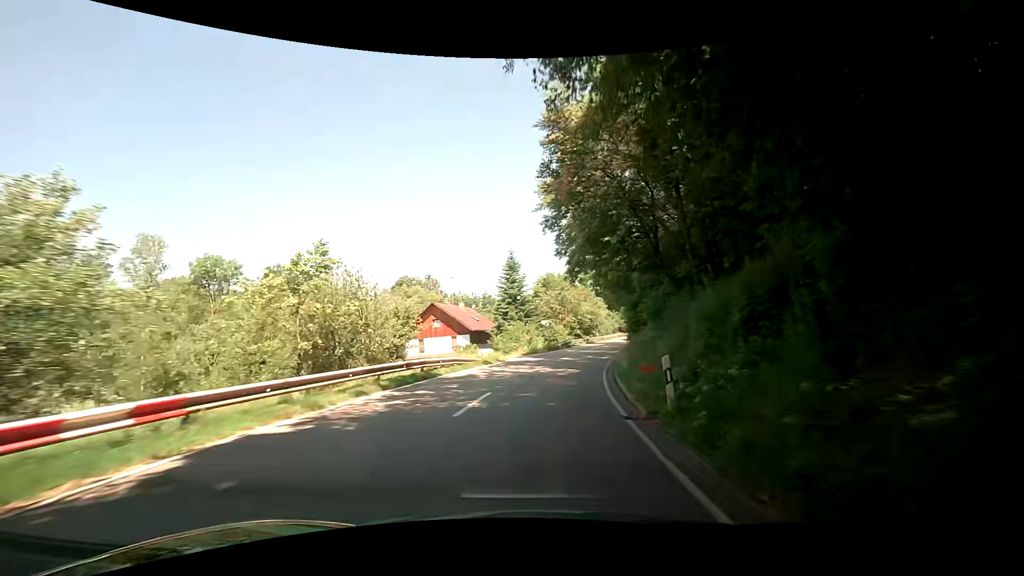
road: secondary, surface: asphalt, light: Day
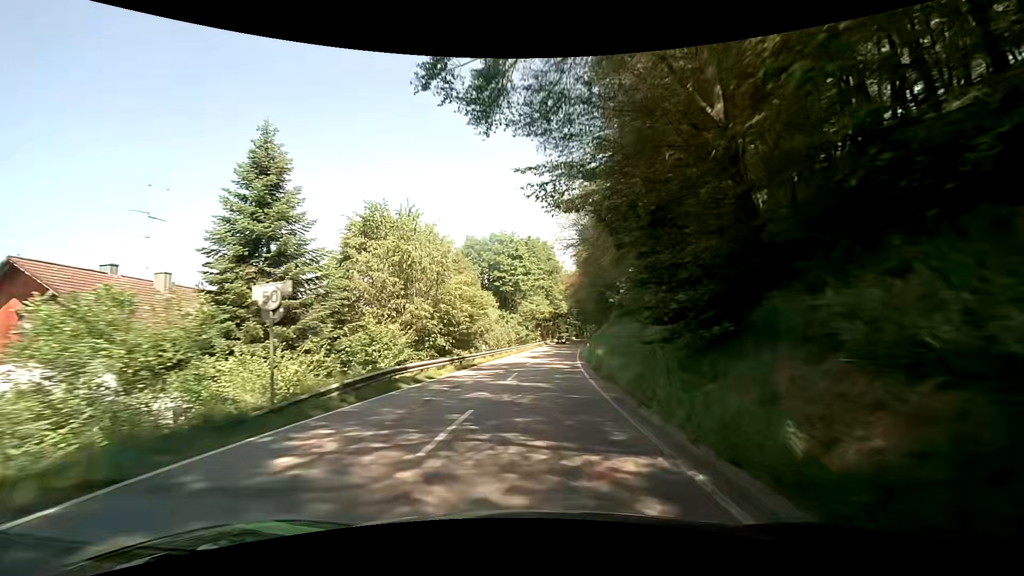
(+4.0, +38.1) m; +13°
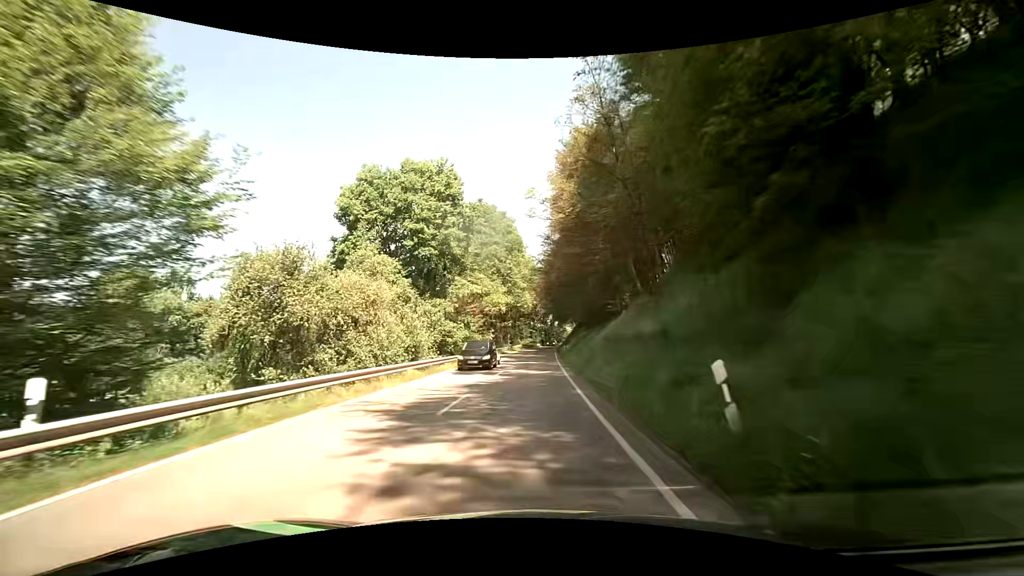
(+1.6, +31.3) m; +5°
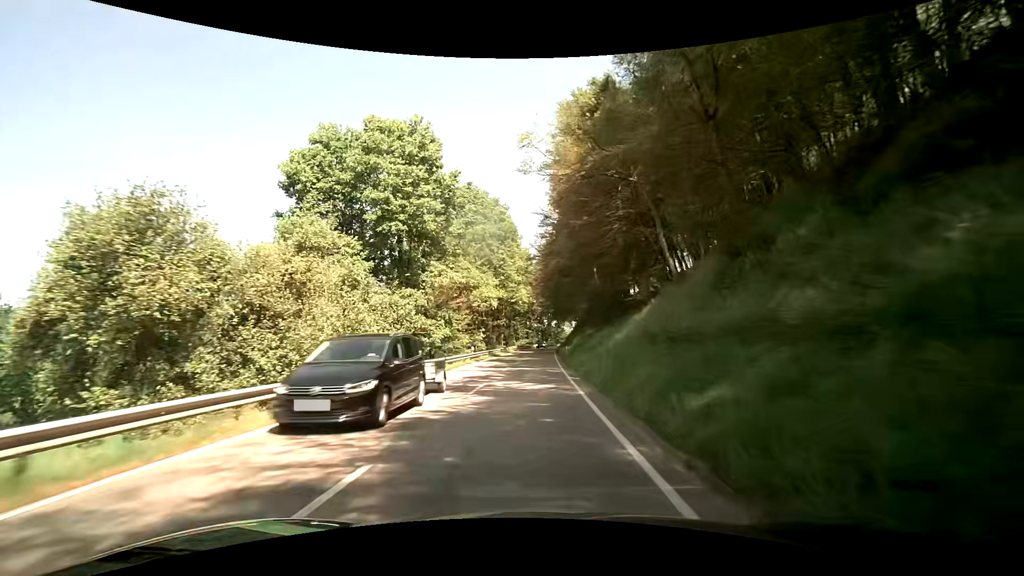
(0.0, +8.1) m; 0°
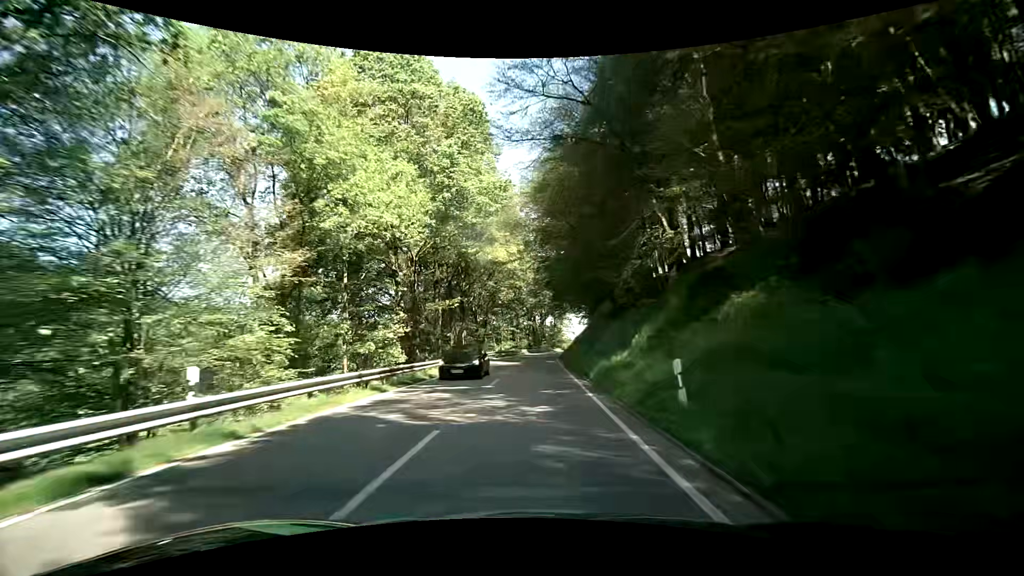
(+0.5, +33.7) m; +1°
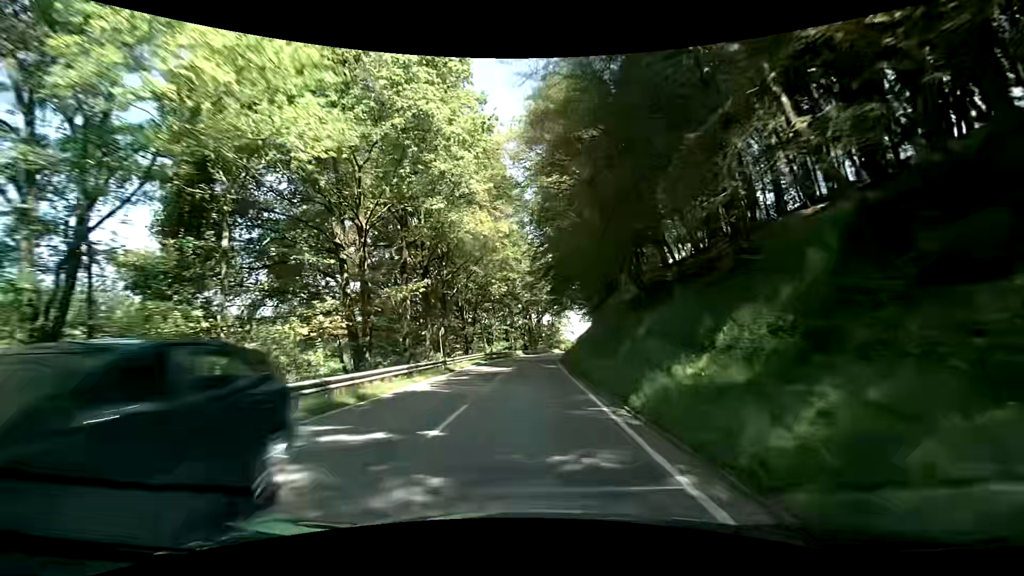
(+0.1, +8.7) m; 0°
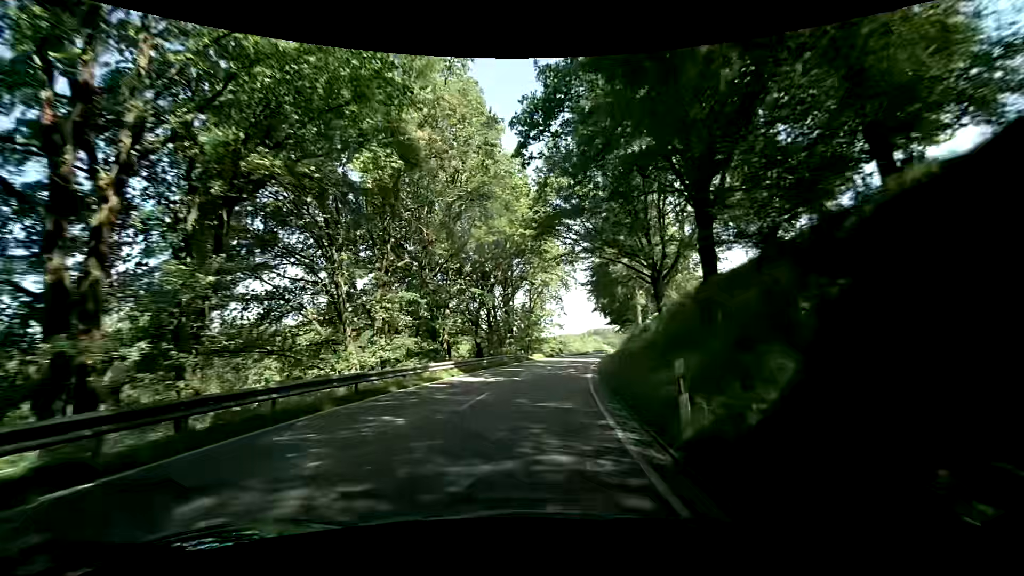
(+1.4, +45.0) m; +5°
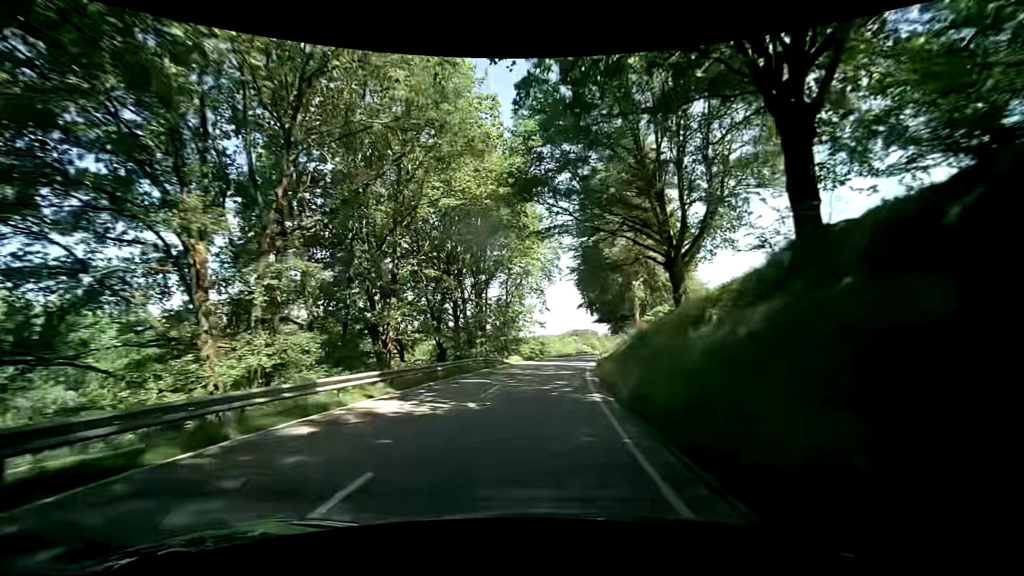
(+0.1, +9.0) m; +1°
(0, +10) (+1, +20) (+2, +30) (+4, +40) (+6, +50) (+8, +59) (+11, +69) (+14, +78) (+18, +88) (+21, +97) m
